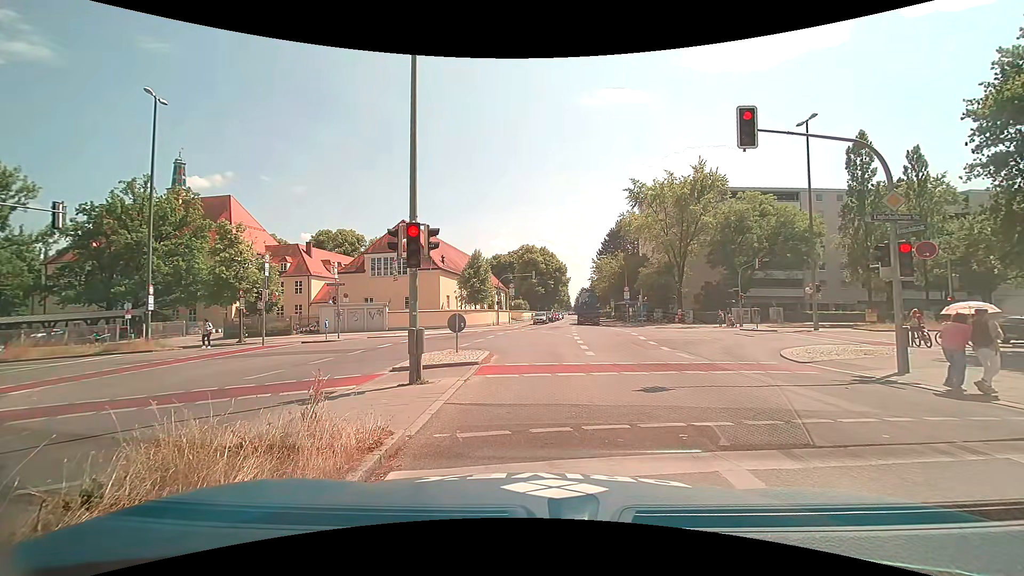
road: secondary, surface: asphalt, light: Day
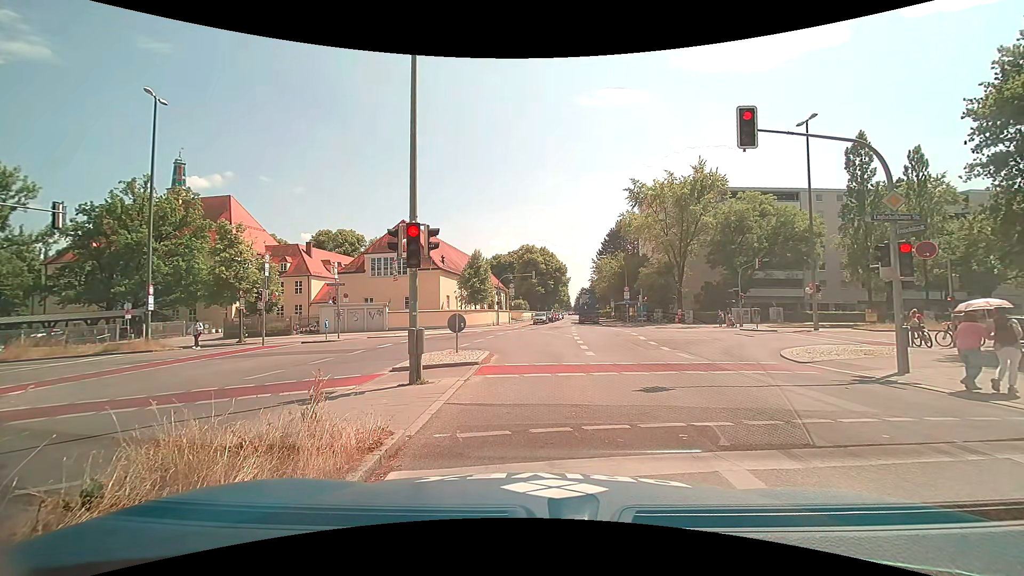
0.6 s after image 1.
(0.0, 0.0) m; 0°
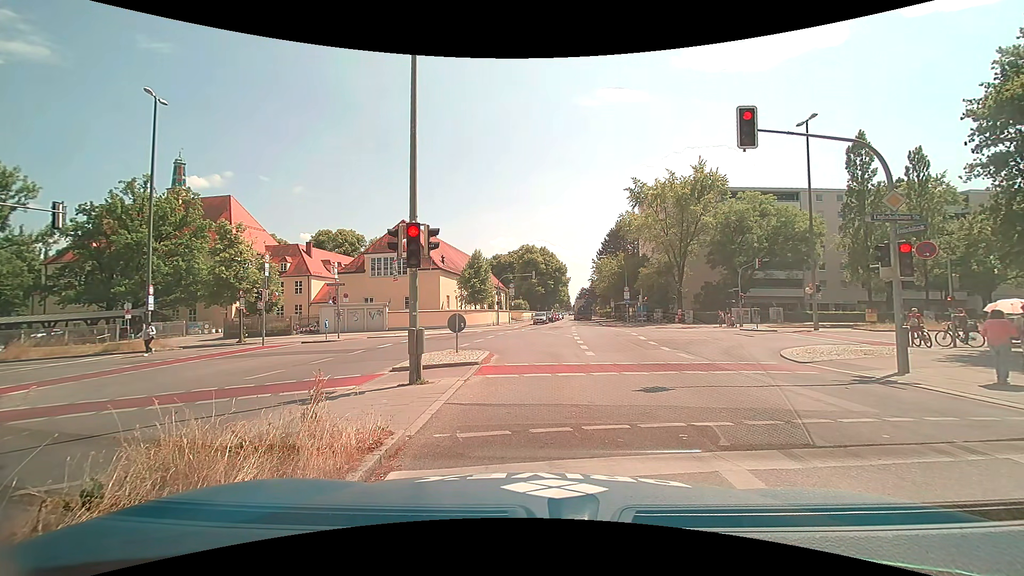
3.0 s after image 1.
(0.0, 0.0) m; 0°
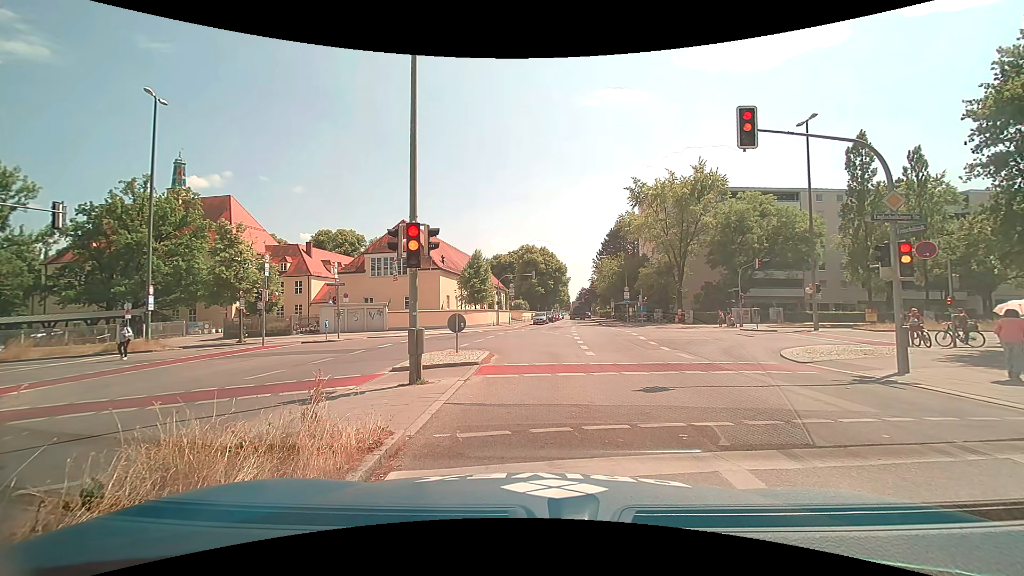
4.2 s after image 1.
(0.0, 0.0) m; 0°
